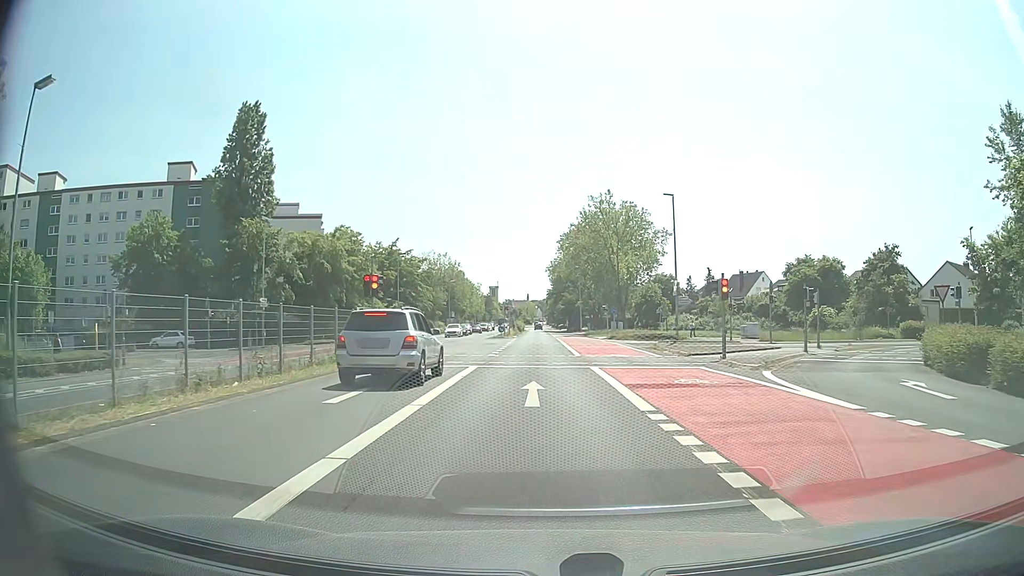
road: secondary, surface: asphalt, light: Day
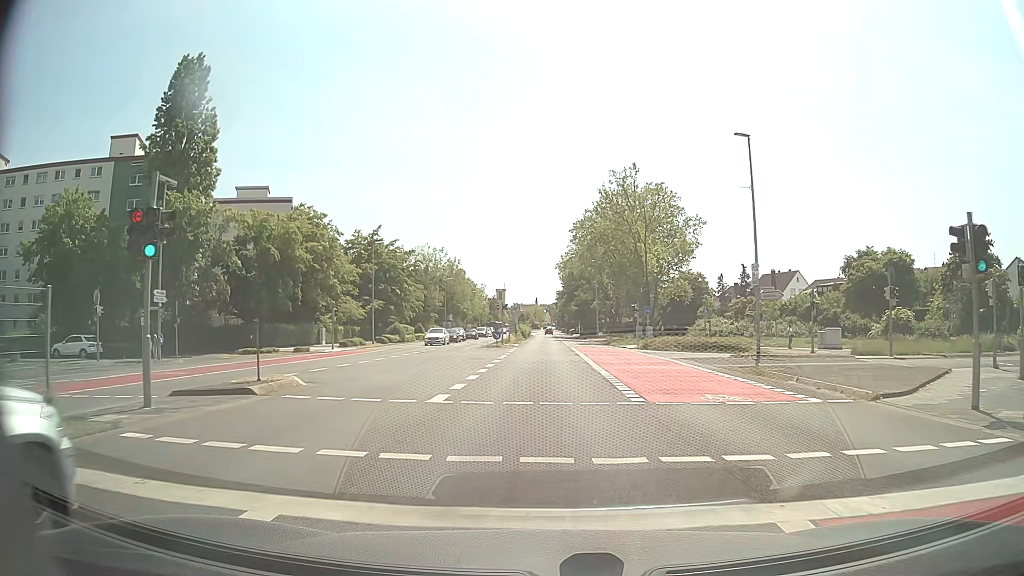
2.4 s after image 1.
(-0.2, +16.6) m; -1°
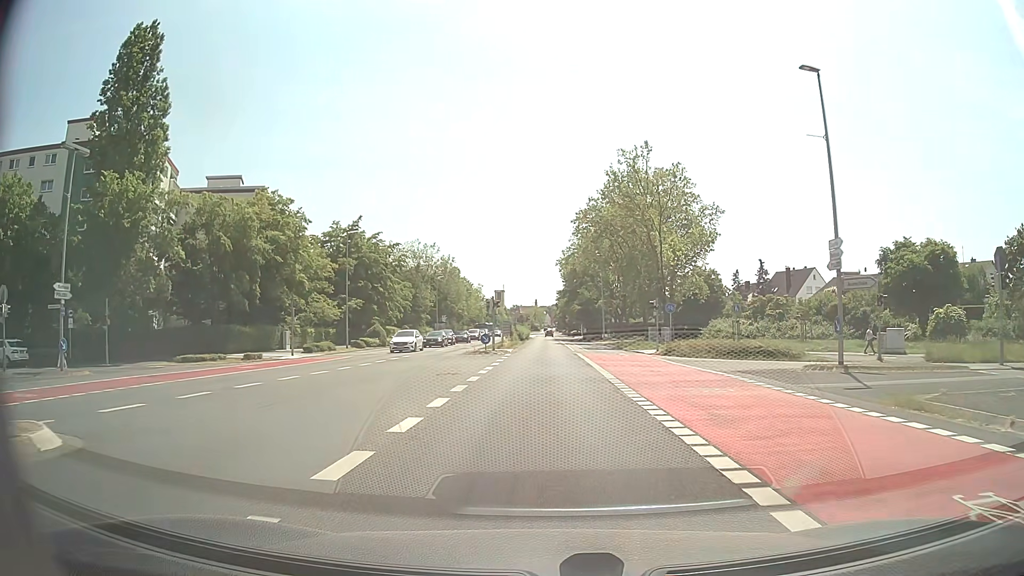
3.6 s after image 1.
(0.0, +9.3) m; 0°
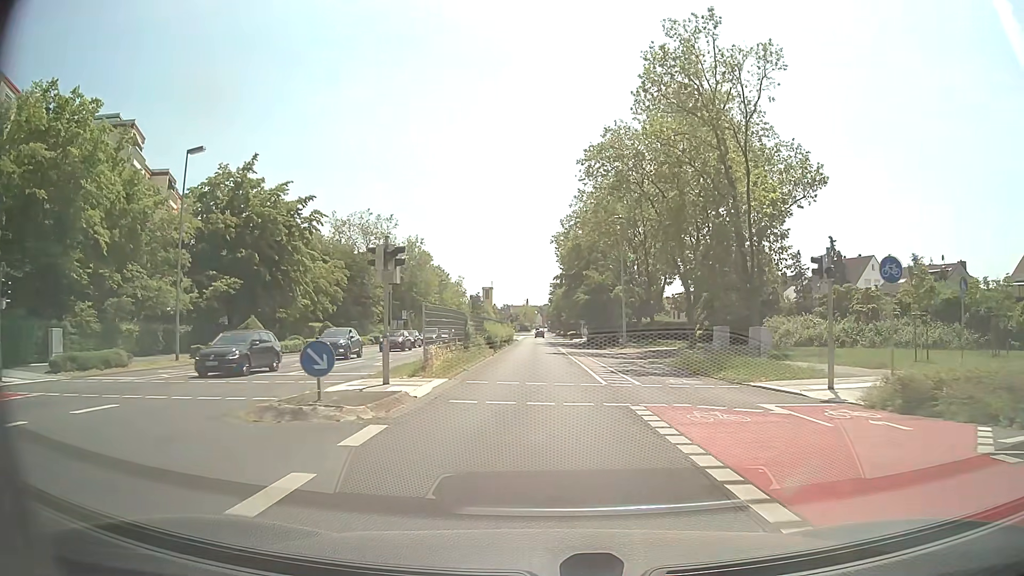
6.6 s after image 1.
(+0.1, +28.2) m; +1°
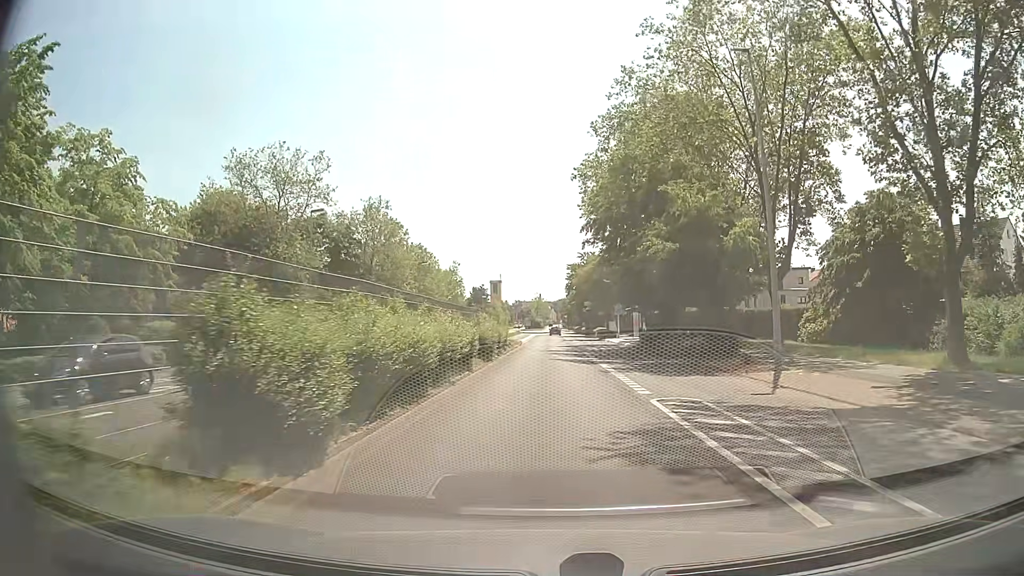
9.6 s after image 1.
(-0.5, +32.7) m; -1°
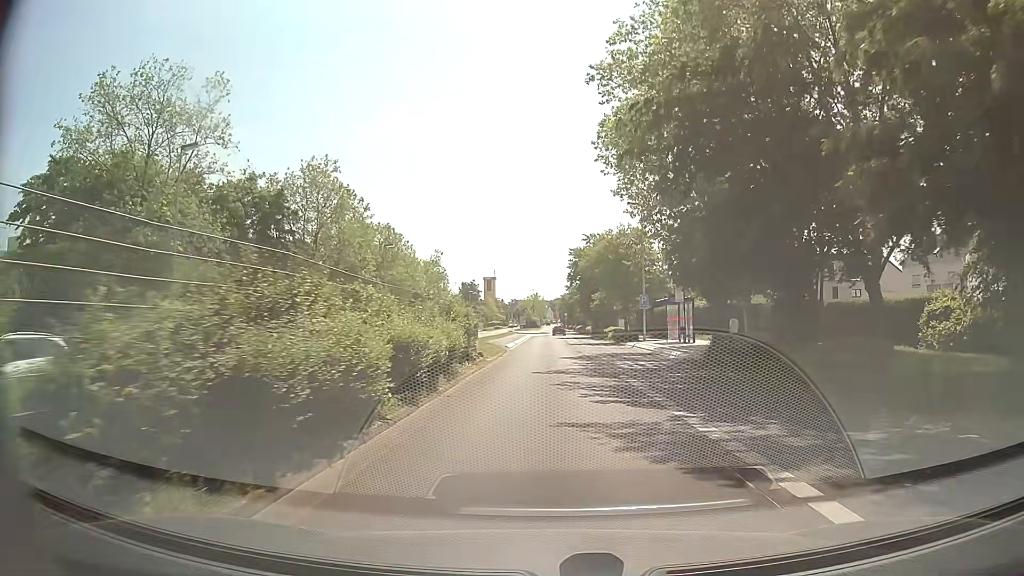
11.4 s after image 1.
(0.0, +19.4) m; 0°
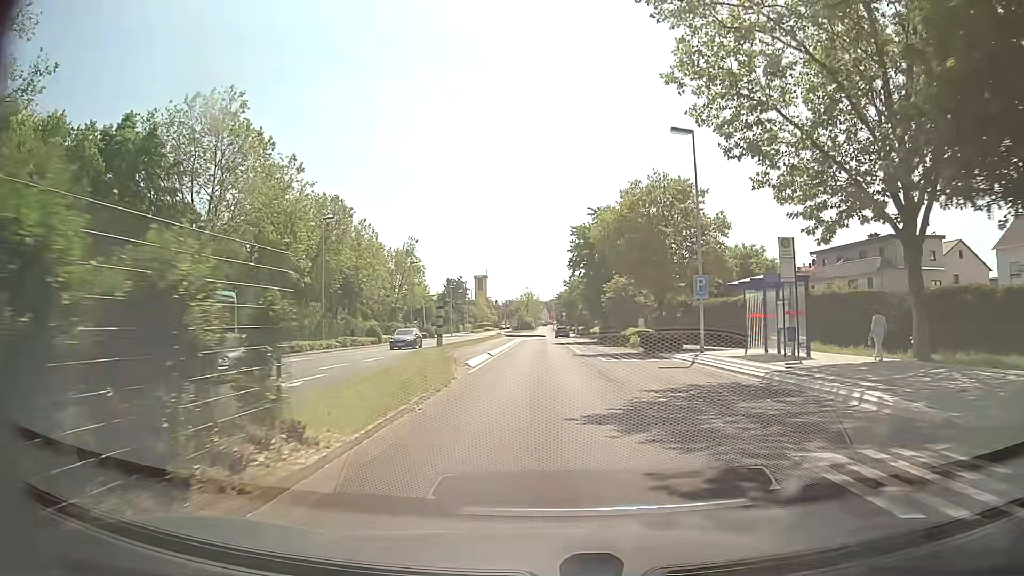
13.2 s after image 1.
(0.0, +19.5) m; 0°
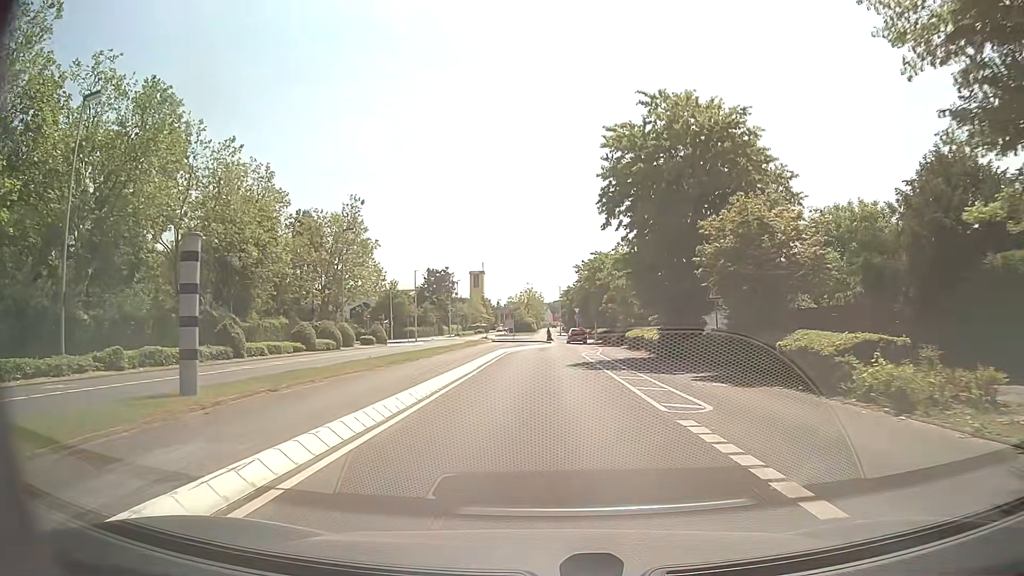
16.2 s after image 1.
(-0.2, +32.5) m; 0°
